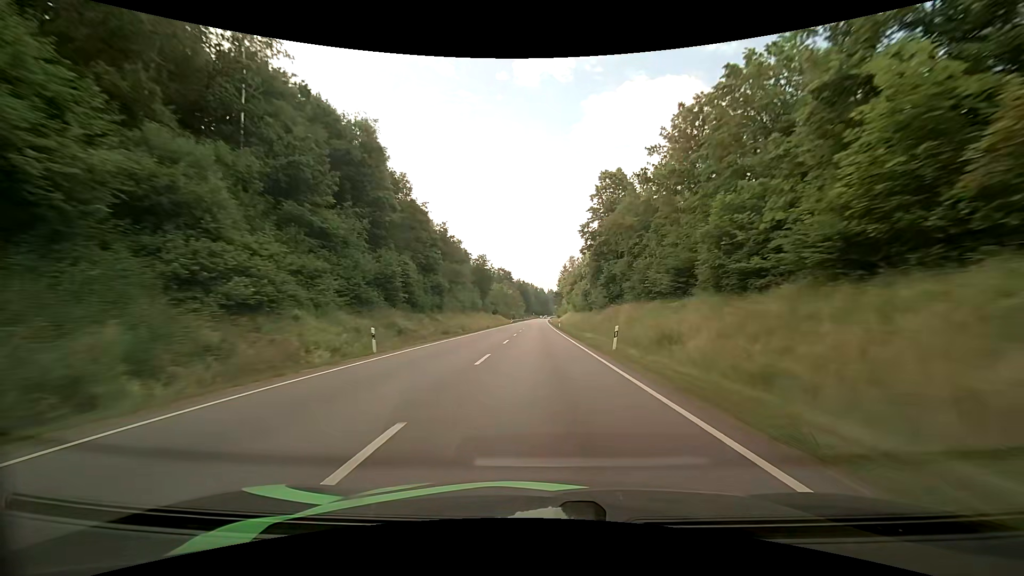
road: primary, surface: asphalt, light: Day
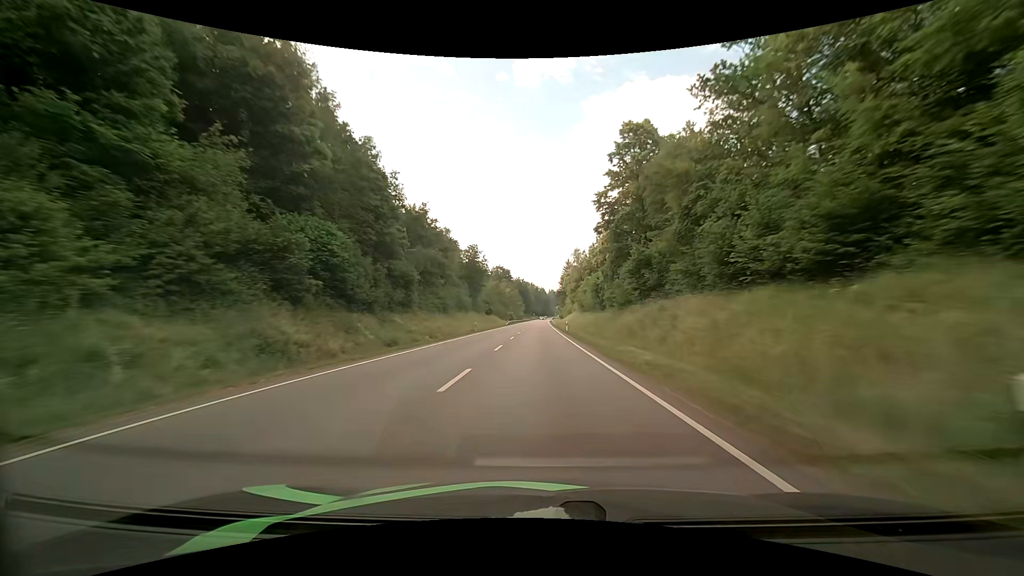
(-0.1, +17.0) m; 0°
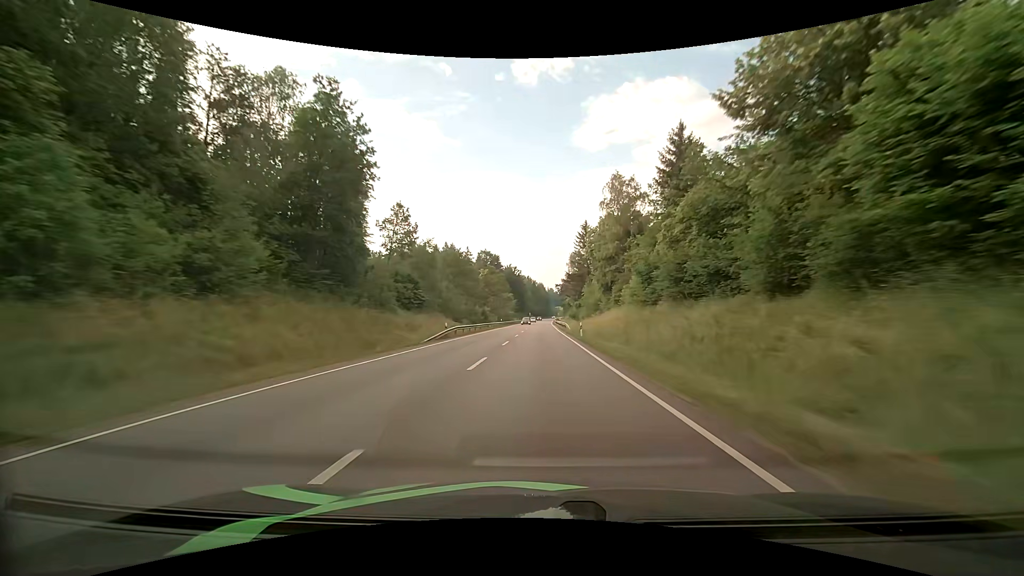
(-0.1, +68.2) m; 0°
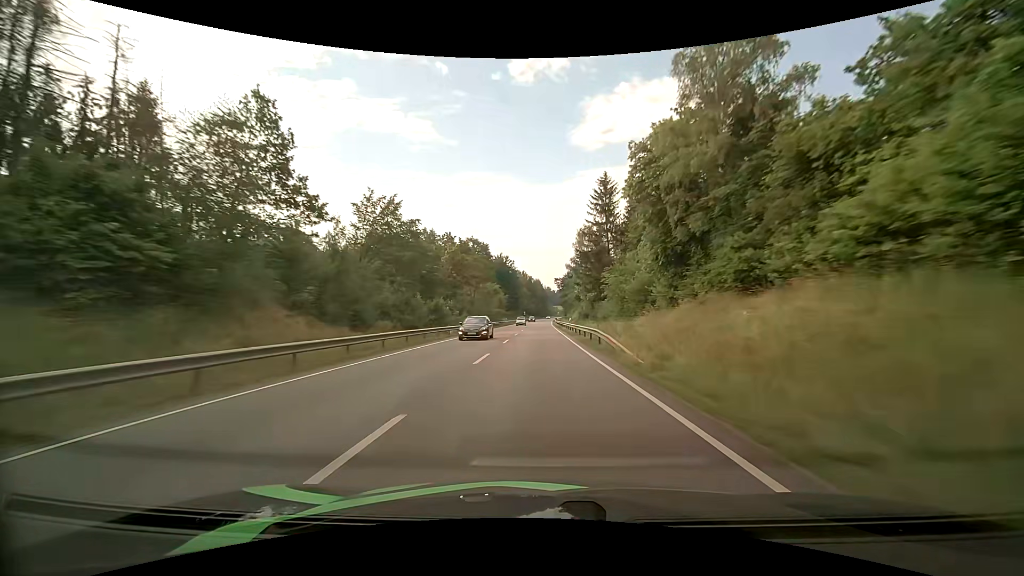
(+0.1, +34.1) m; 0°
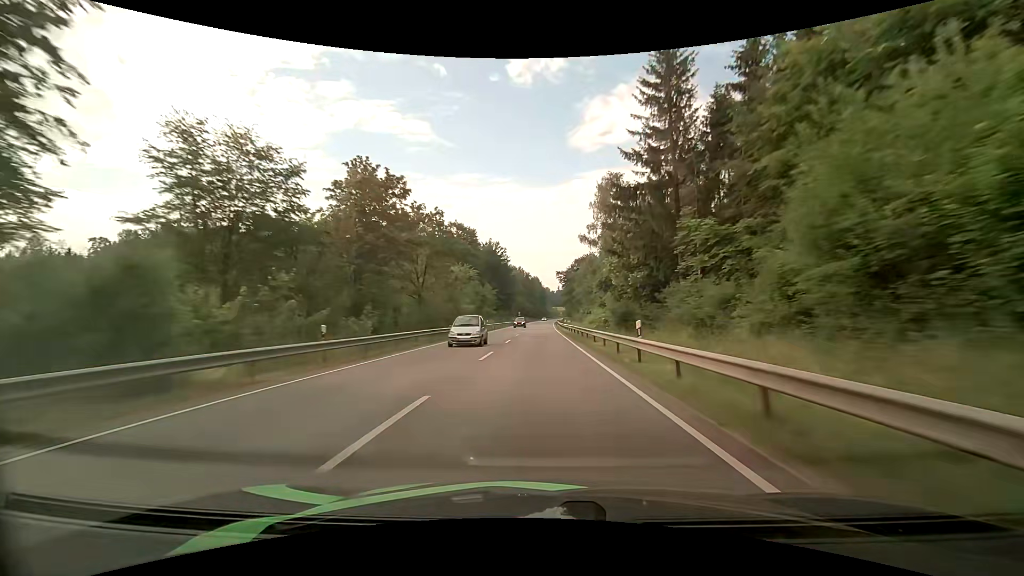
(+0.2, +34.1) m; 0°
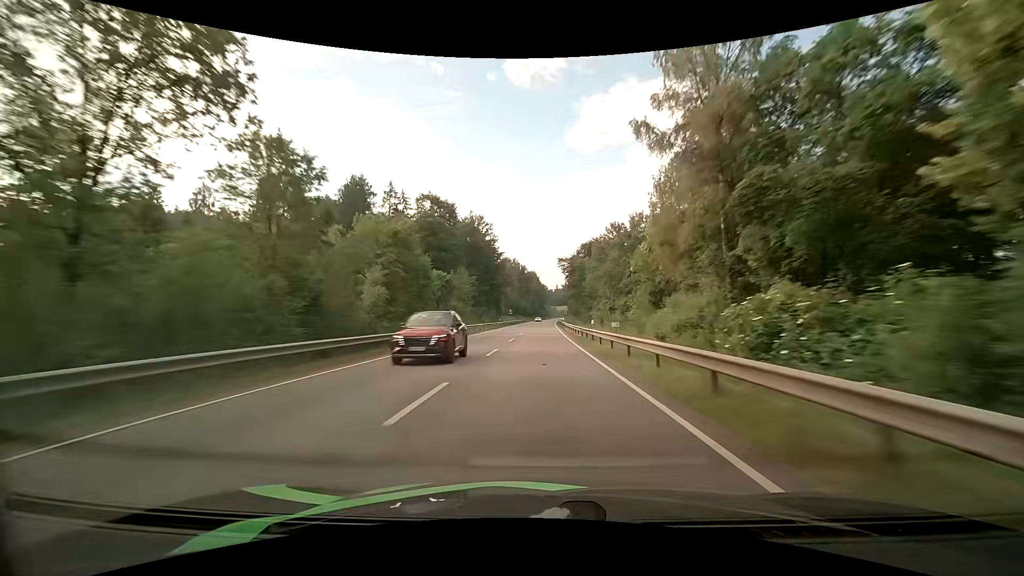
(0.0, +34.2) m; 0°
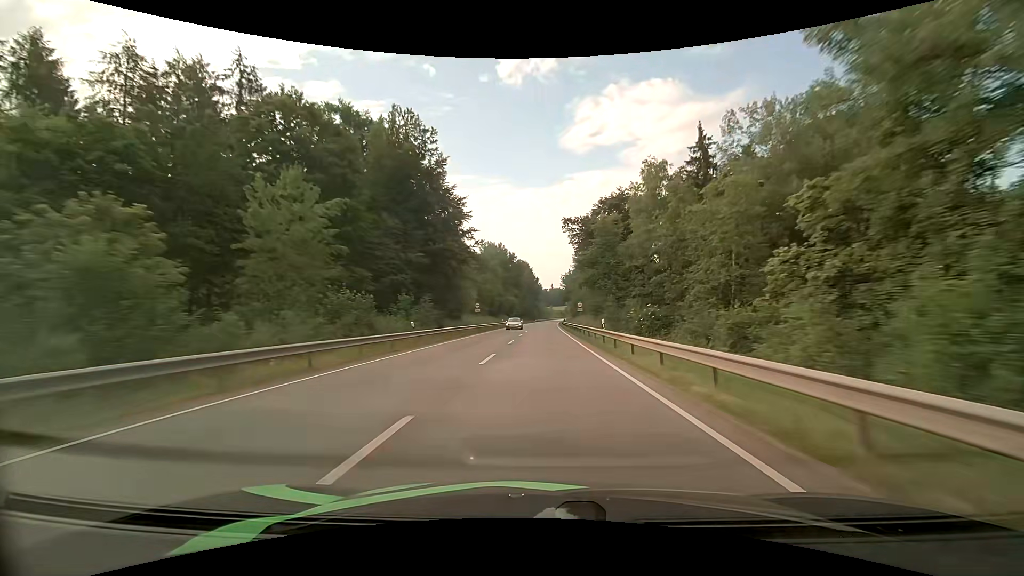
(+0.3, +51.6) m; +1°
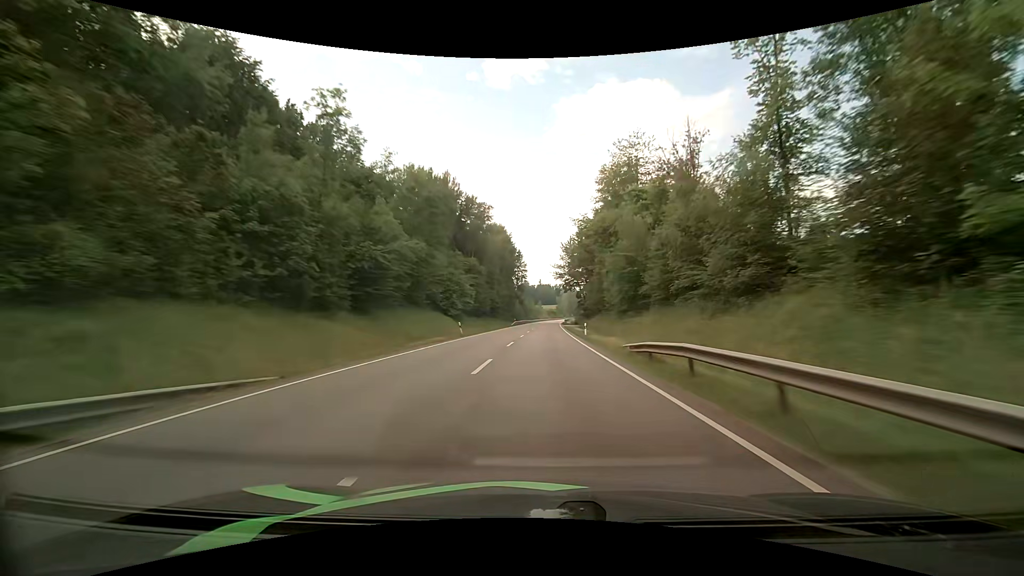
(+0.8, +86.5) m; +1°
(0, +10) (0, +20) (0, +30) (0, +40) (0, +50) (+1, +60) (+1, +70) (+1, +80) (+2, +90) (+2, +100) m
